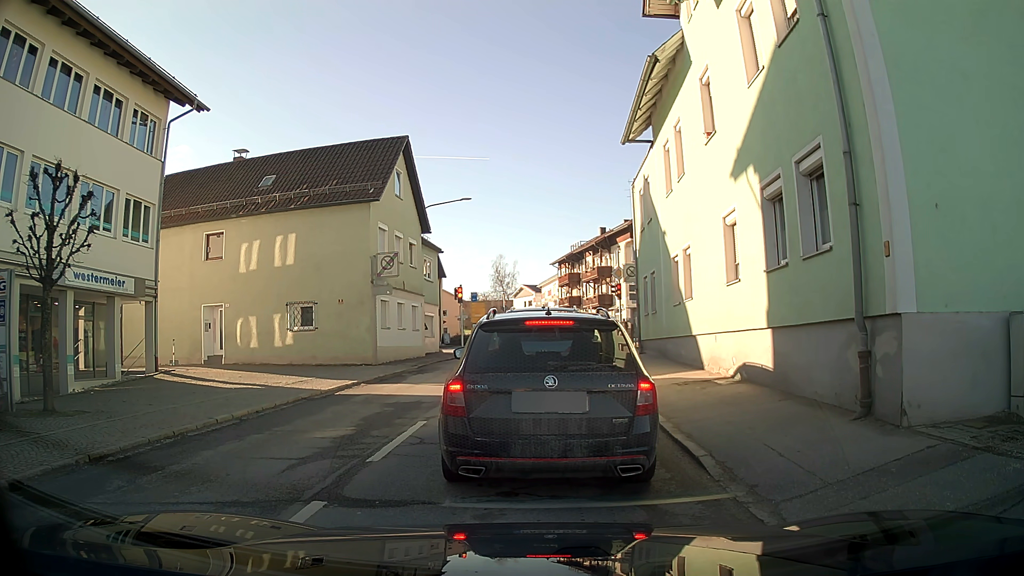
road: secondary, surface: asphalt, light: Day
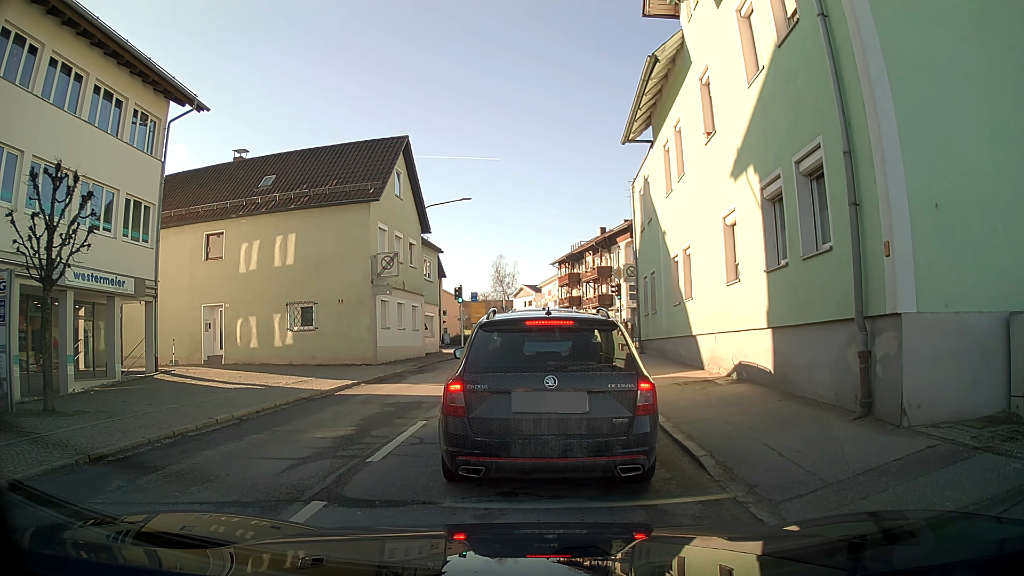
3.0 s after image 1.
(0.0, 0.0) m; 0°
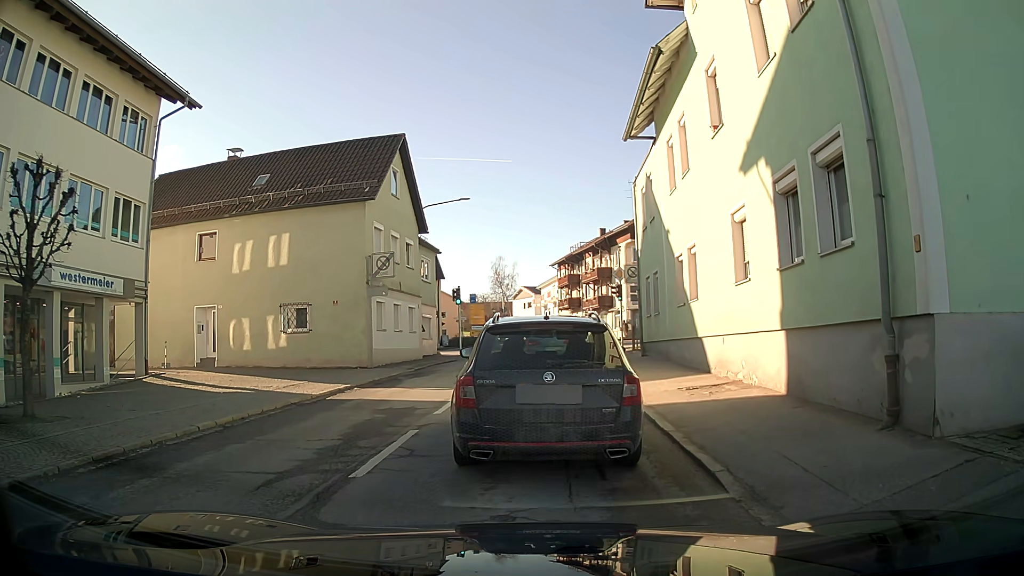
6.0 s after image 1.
(0.0, +0.7) m; 0°
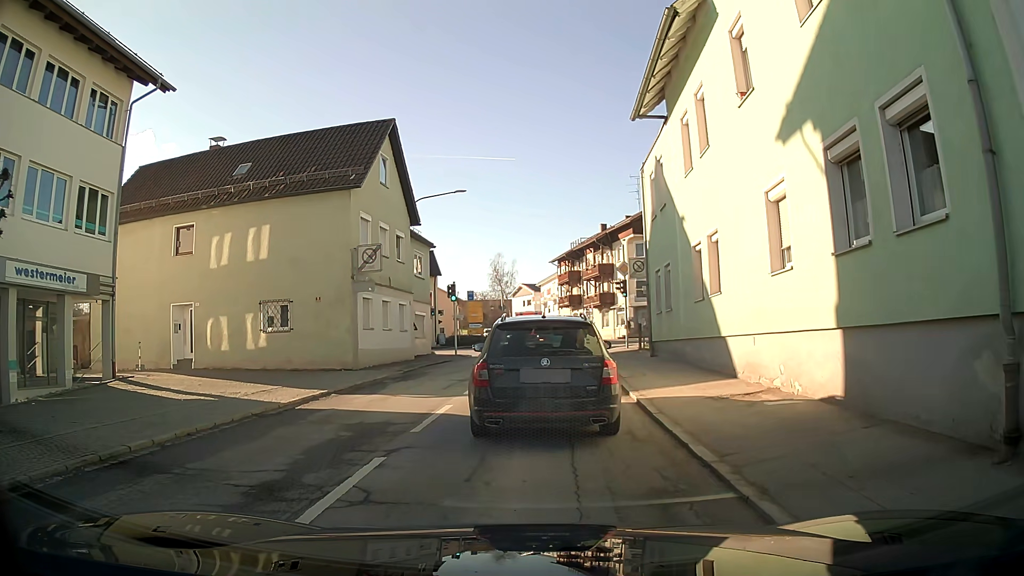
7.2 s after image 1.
(0.0, +2.1) m; +1°
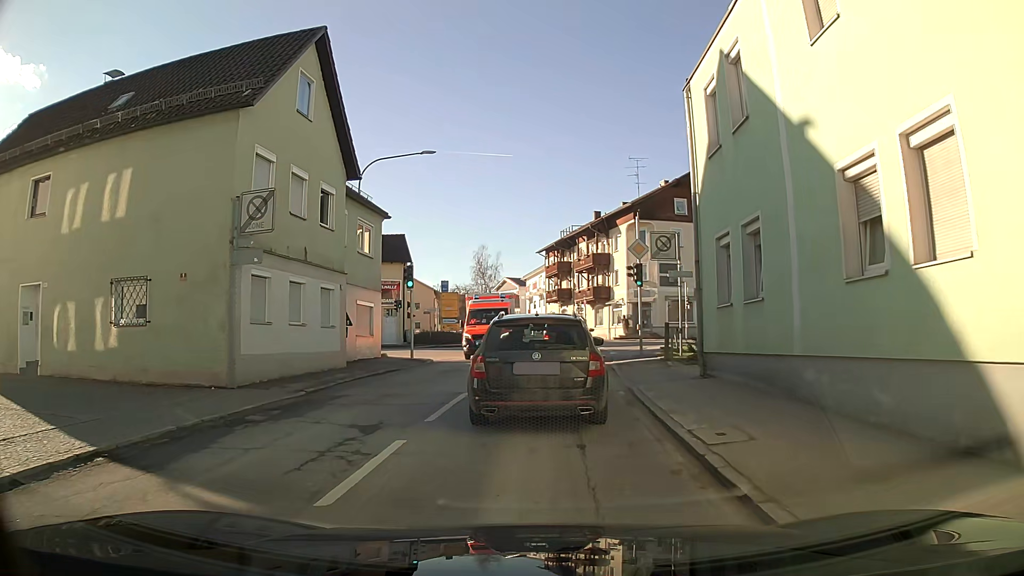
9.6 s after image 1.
(-0.1, +8.7) m; 0°
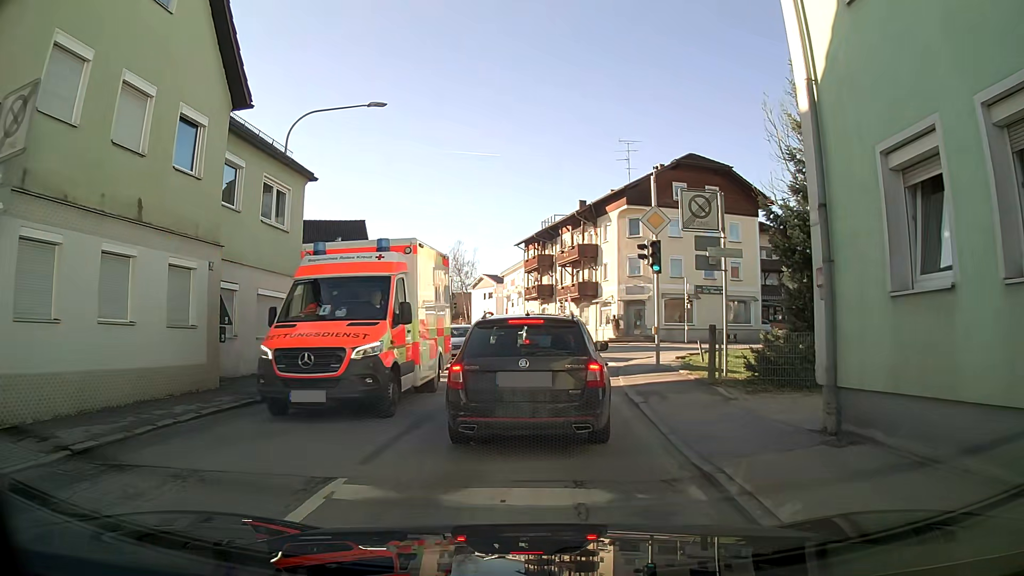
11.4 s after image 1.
(+0.1, +7.1) m; +2°
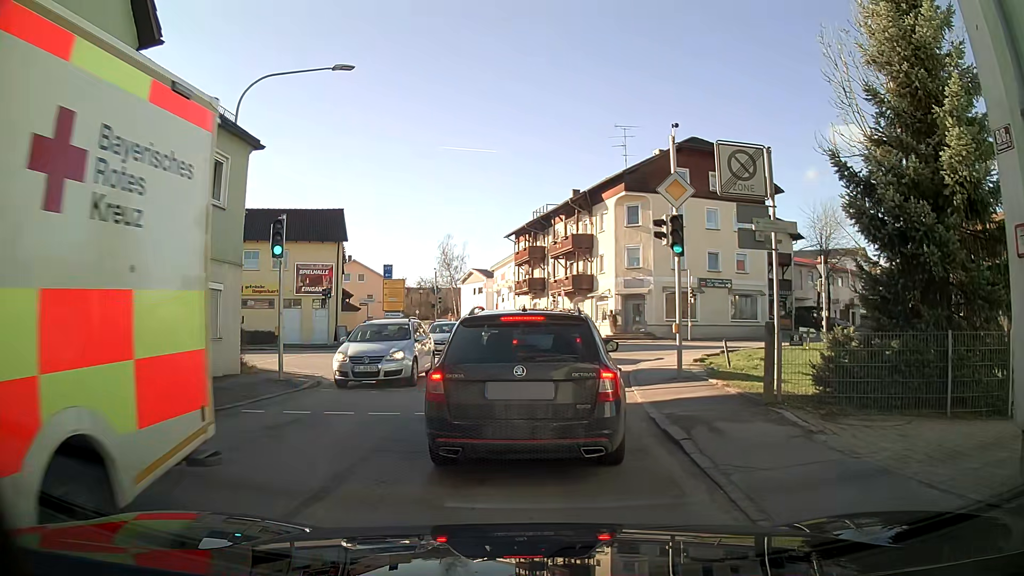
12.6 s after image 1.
(+0.1, +3.4) m; +1°
